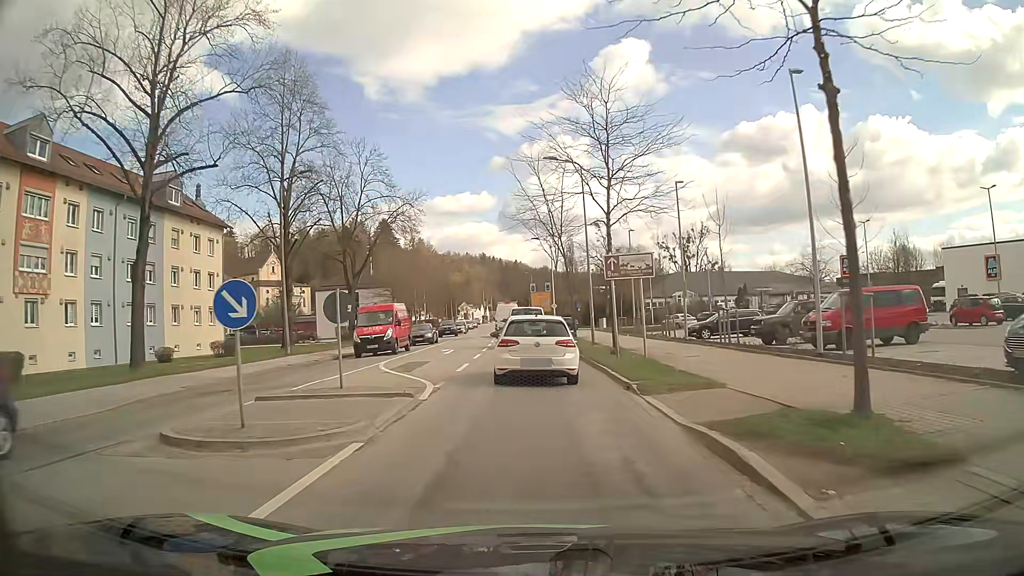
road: secondary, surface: asphalt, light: Day
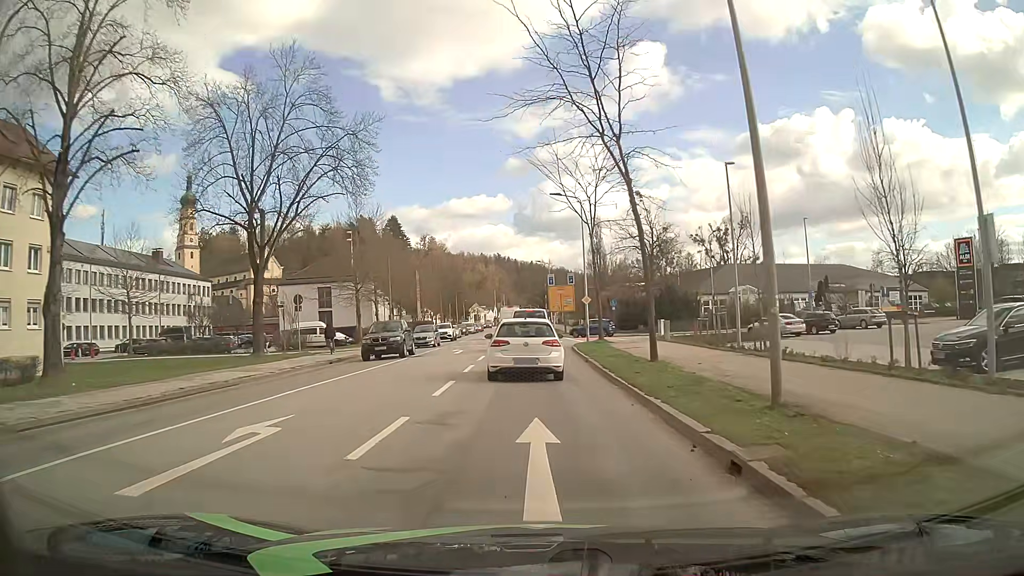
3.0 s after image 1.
(-0.1, +23.3) m; -1°
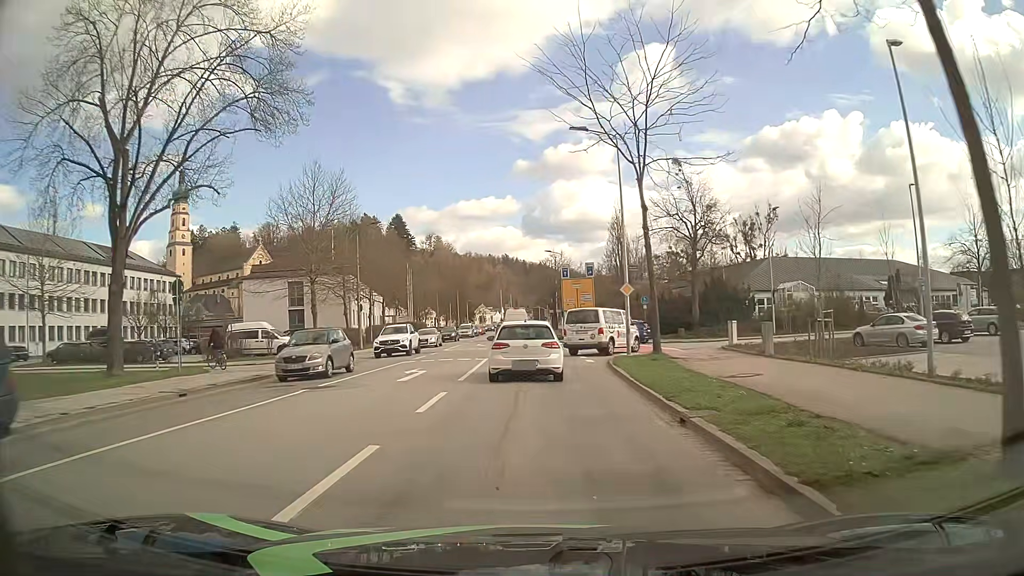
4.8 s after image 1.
(0.0, +14.2) m; 0°
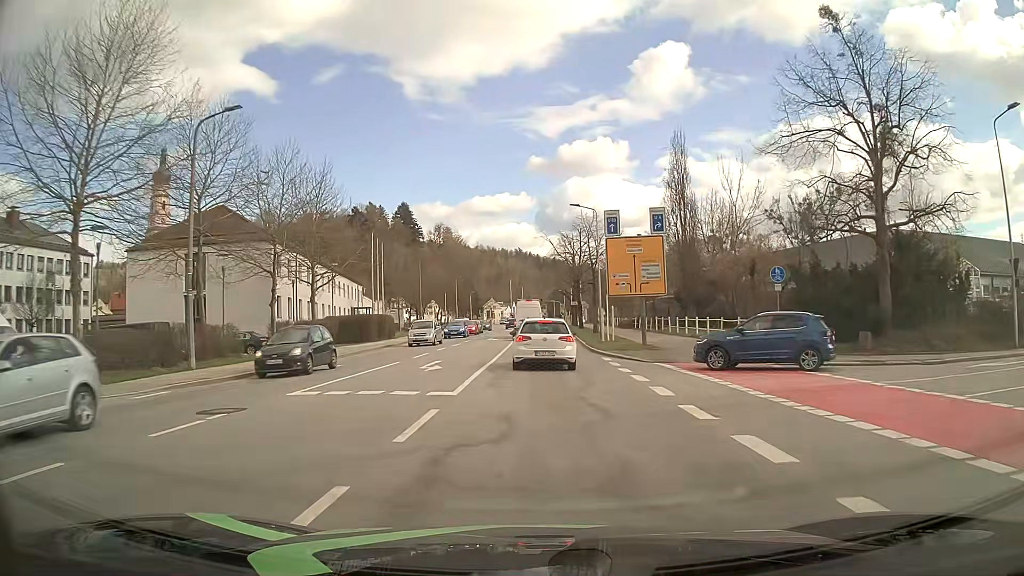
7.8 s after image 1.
(-0.4, +26.9) m; -1°
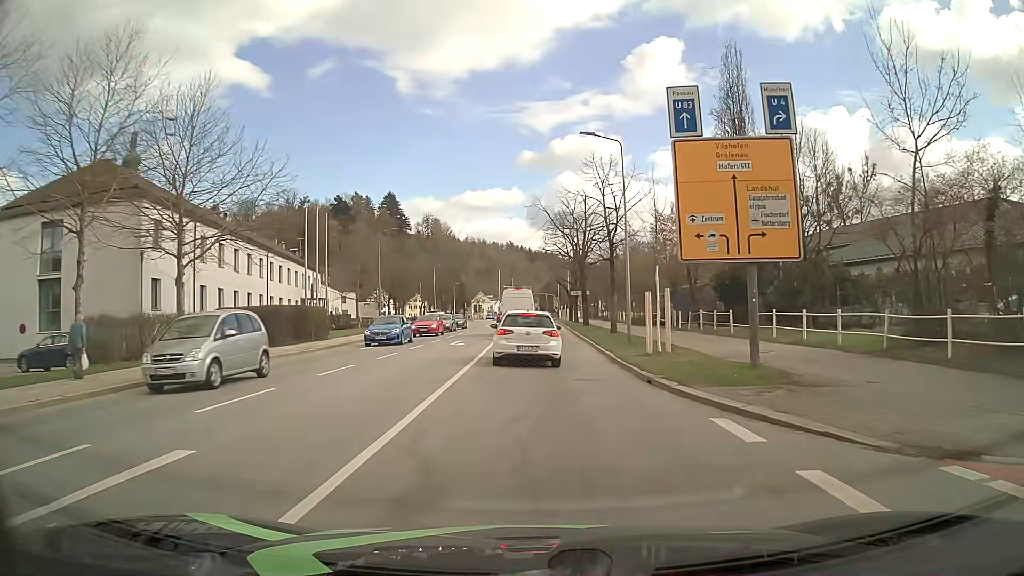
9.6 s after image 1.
(+0.1, +16.8) m; +1°
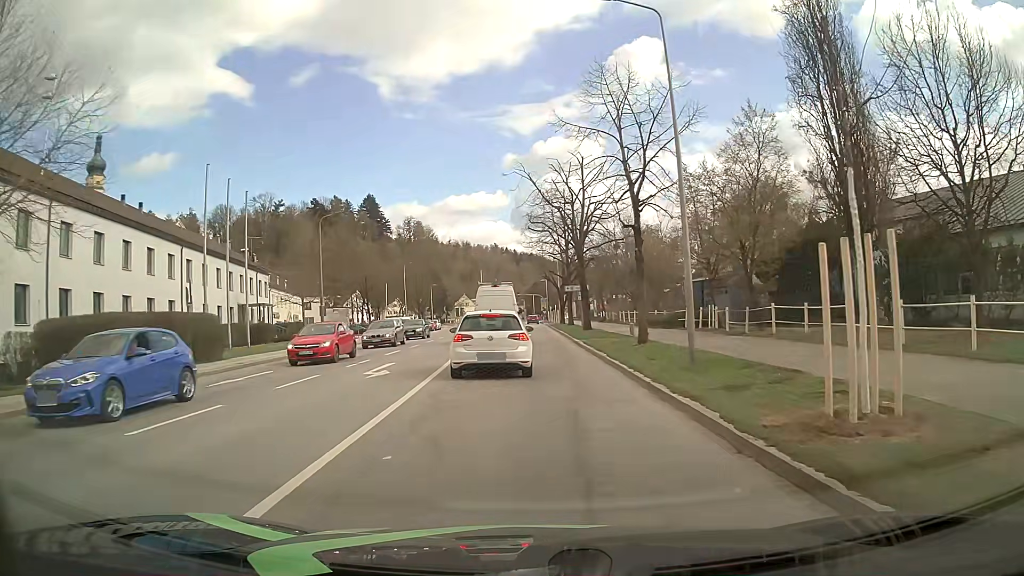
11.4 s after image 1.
(+0.2, +13.0) m; +1°
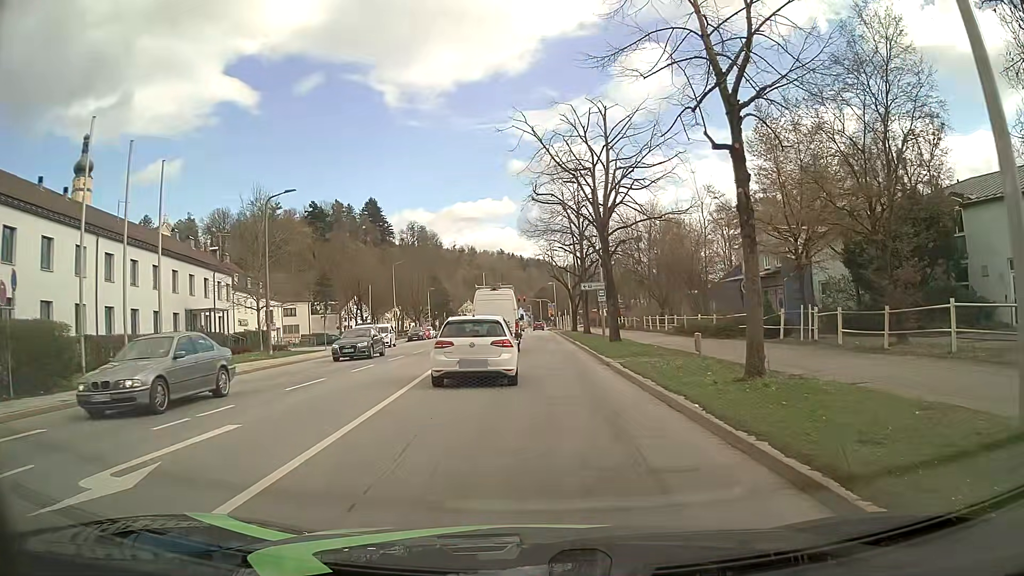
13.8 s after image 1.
(0.0, +10.9) m; -2°
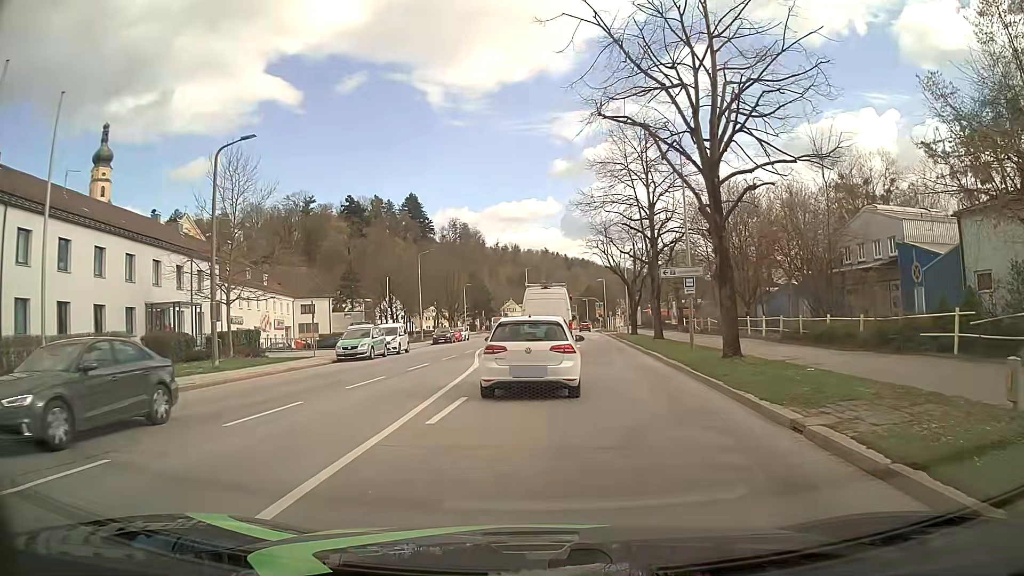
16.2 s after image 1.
(-0.3, +11.7) m; -3°
